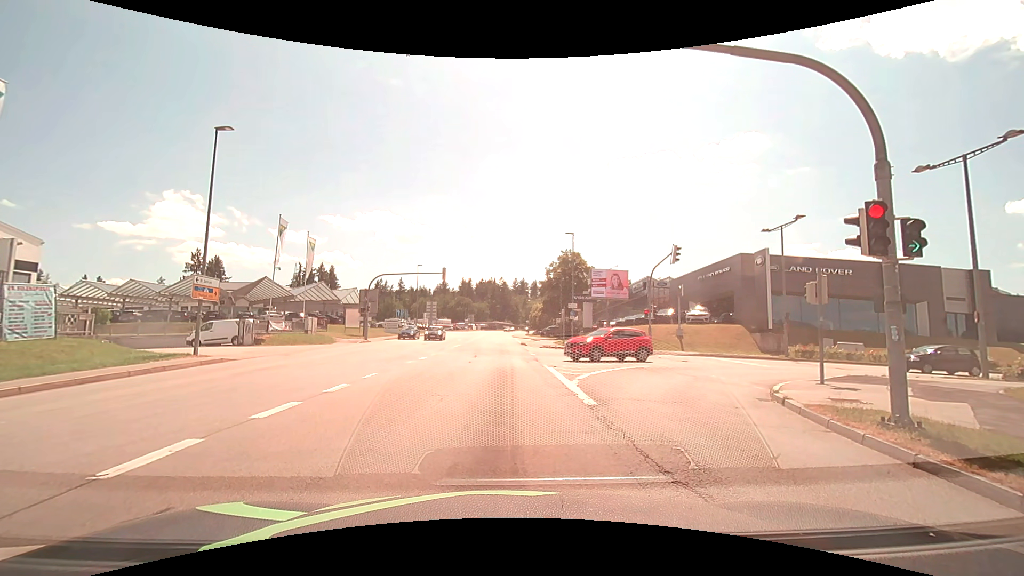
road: tertiary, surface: asphalt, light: Day
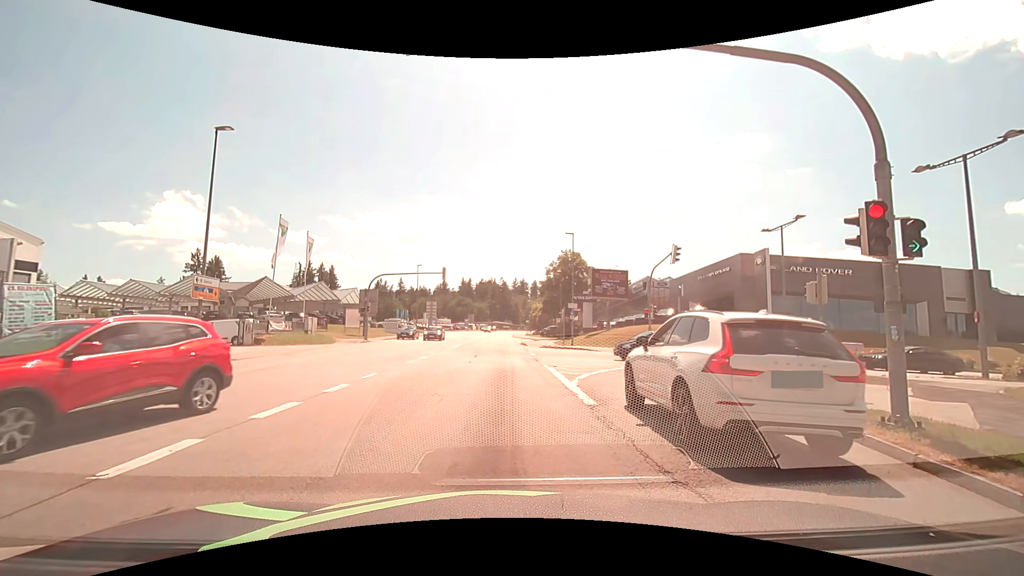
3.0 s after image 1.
(0.0, 0.0) m; 0°
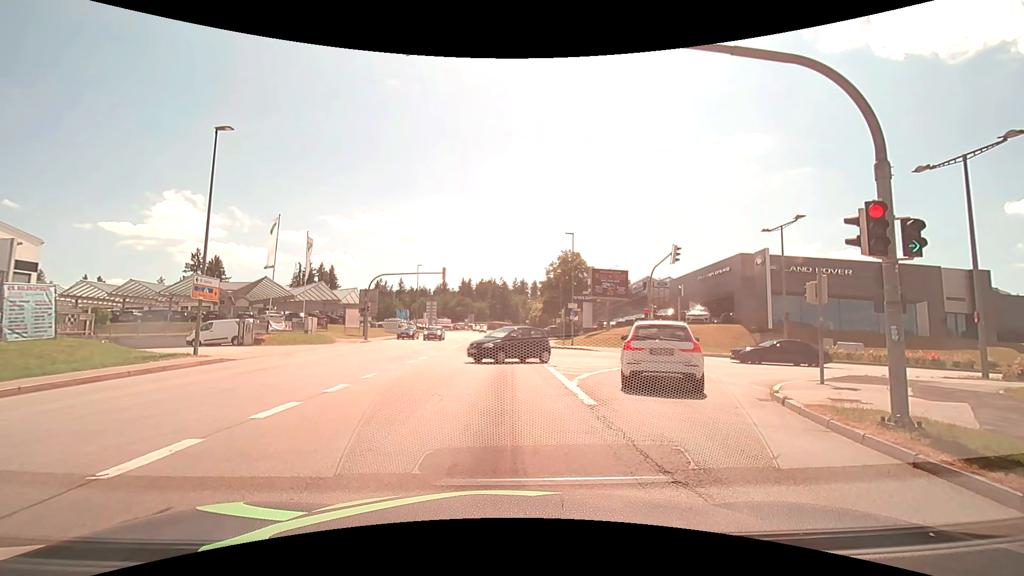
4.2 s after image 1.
(0.0, 0.0) m; 0°
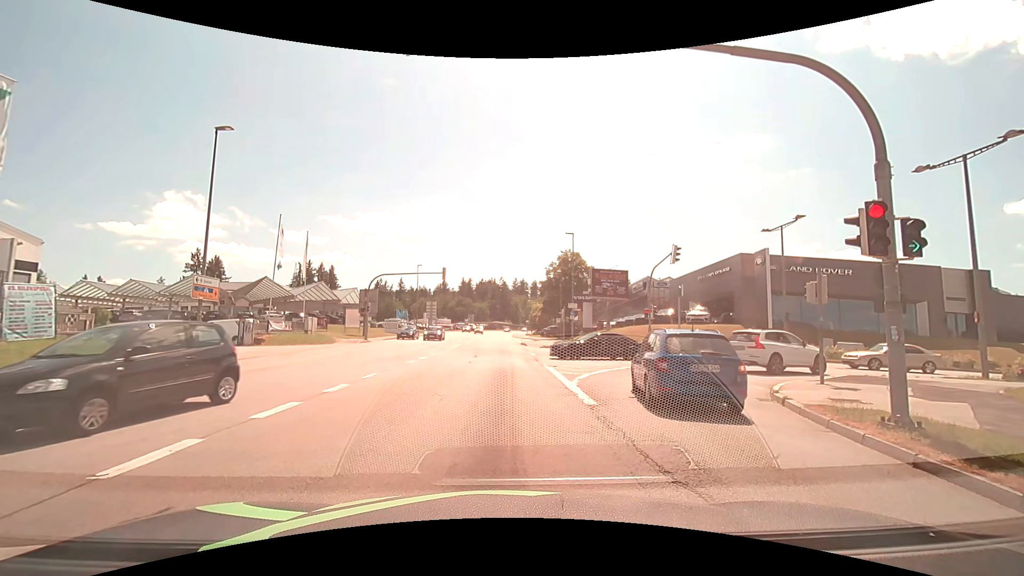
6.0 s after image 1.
(0.0, 0.0) m; 0°
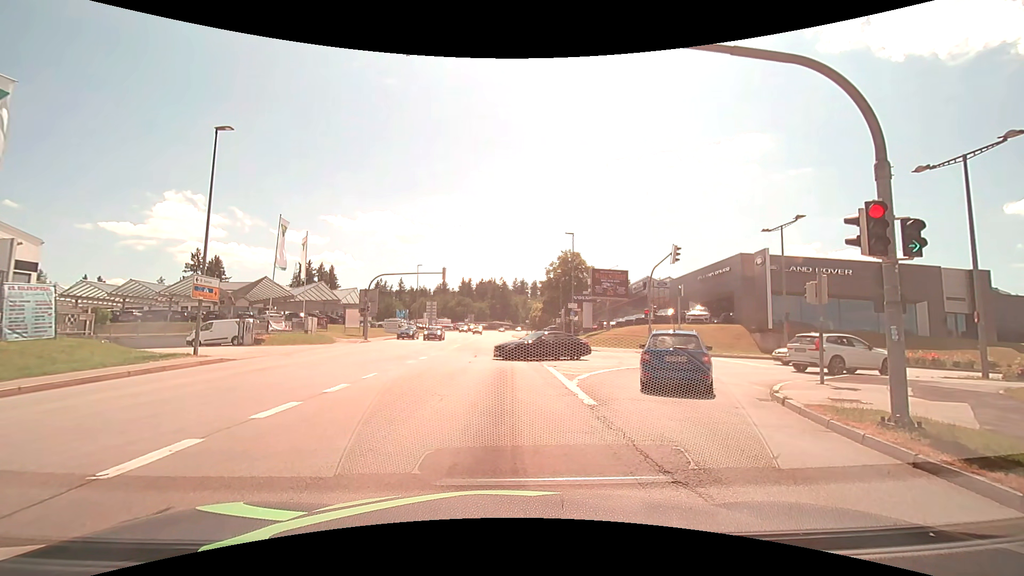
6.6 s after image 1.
(0.0, 0.0) m; 0°
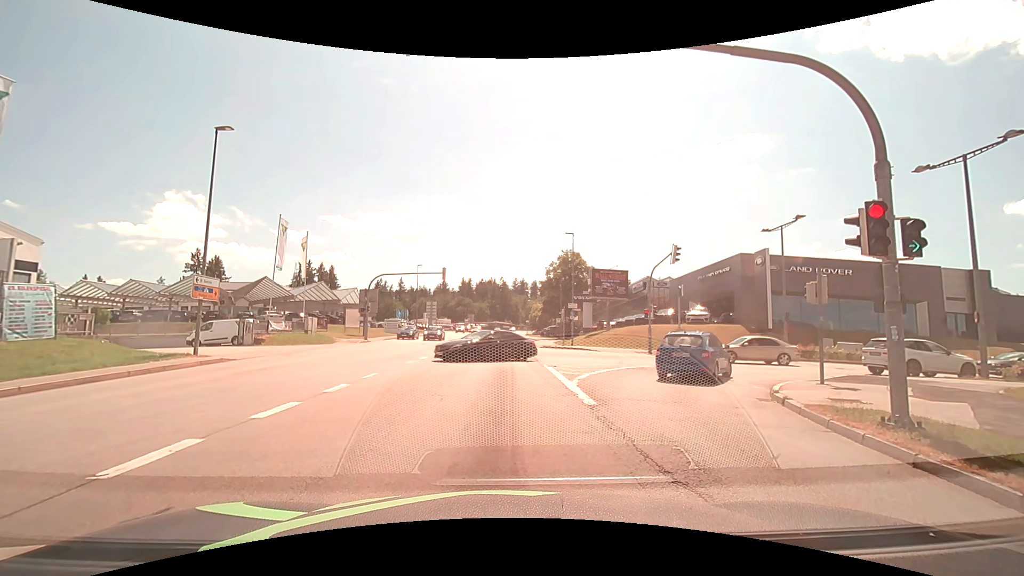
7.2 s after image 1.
(0.0, 0.0) m; 0°
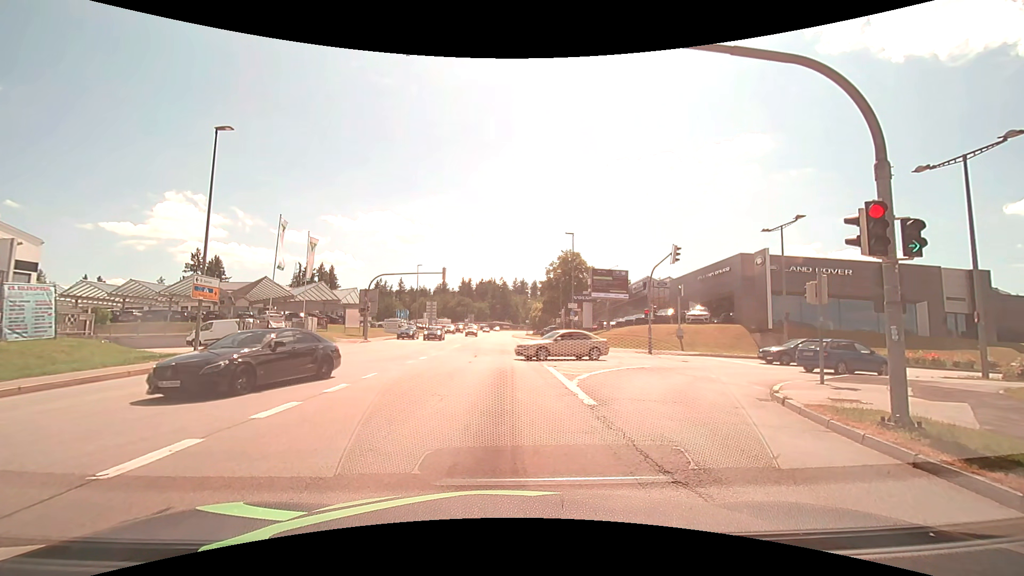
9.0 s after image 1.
(0.0, 0.0) m; 0°
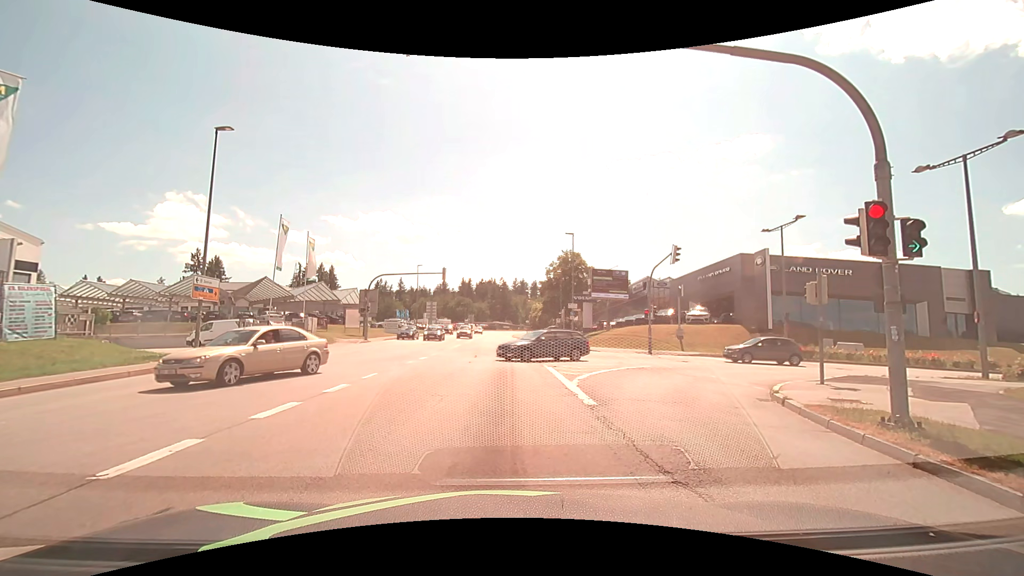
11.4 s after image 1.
(0.0, 0.0) m; 0°
